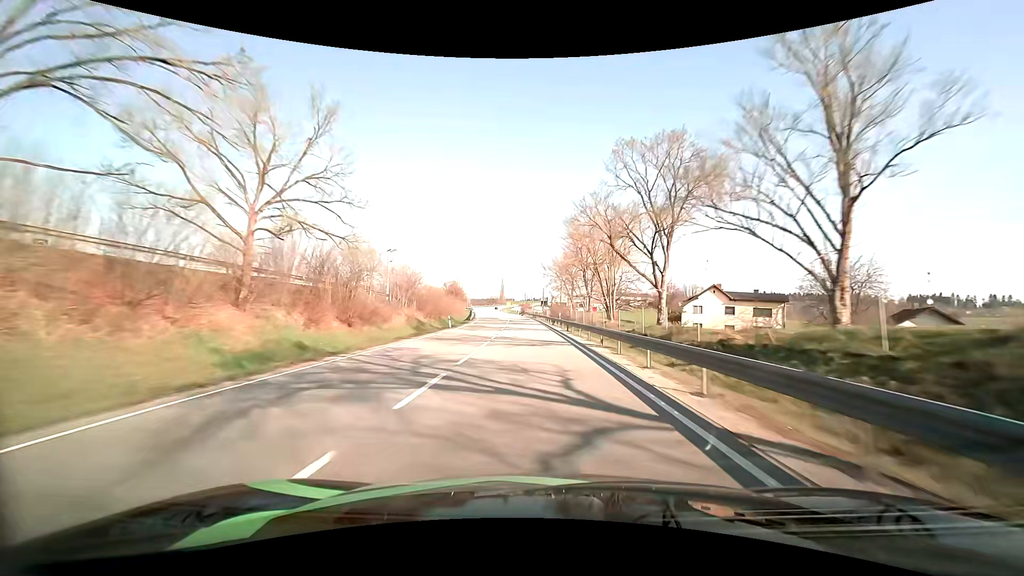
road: primary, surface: asphalt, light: Day
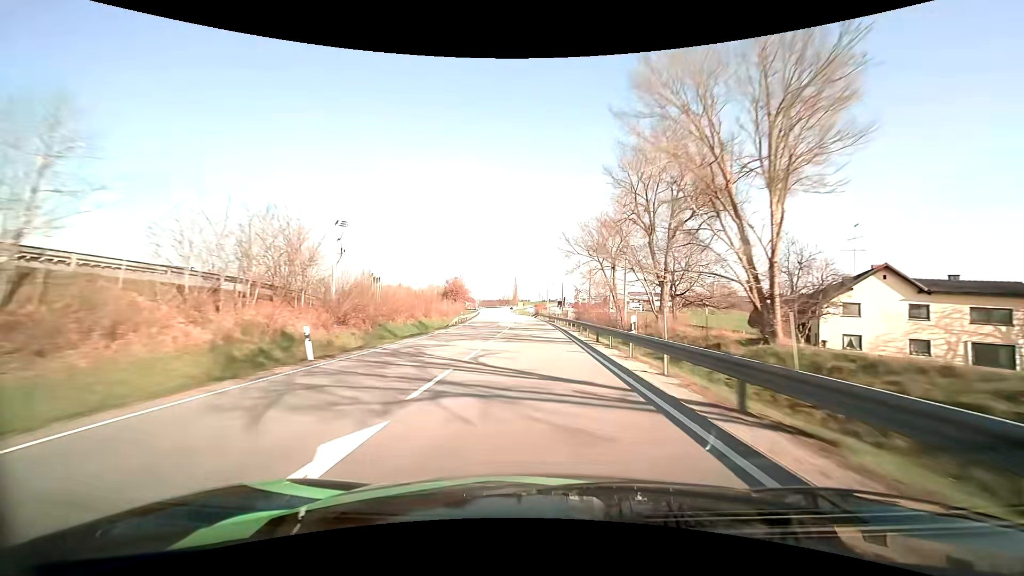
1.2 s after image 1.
(-0.4, +29.5) m; -2°
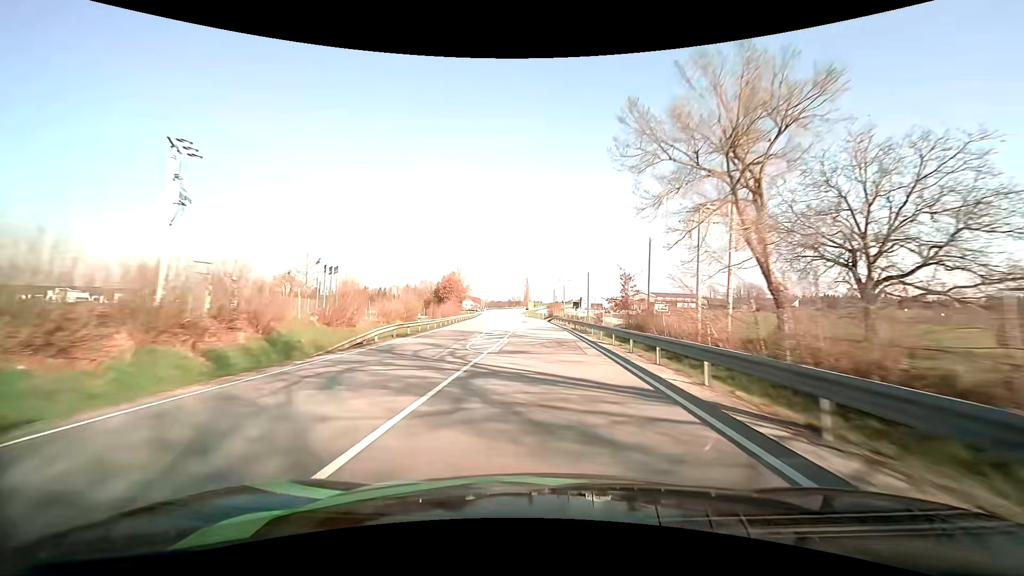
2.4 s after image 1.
(-0.4, +29.5) m; -1°
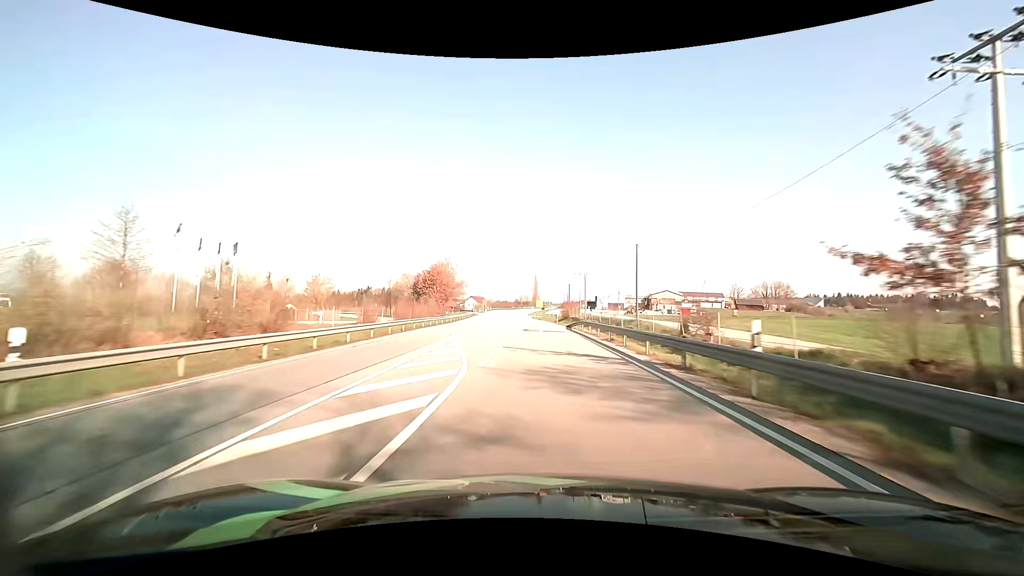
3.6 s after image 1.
(-0.3, +29.3) m; -1°
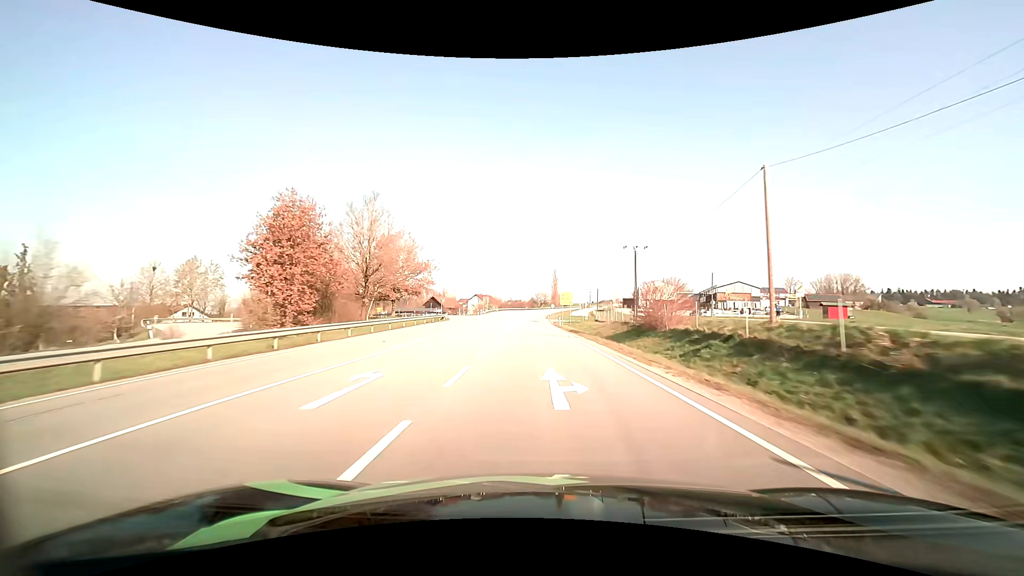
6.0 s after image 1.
(-1.0, +57.3) m; -2°
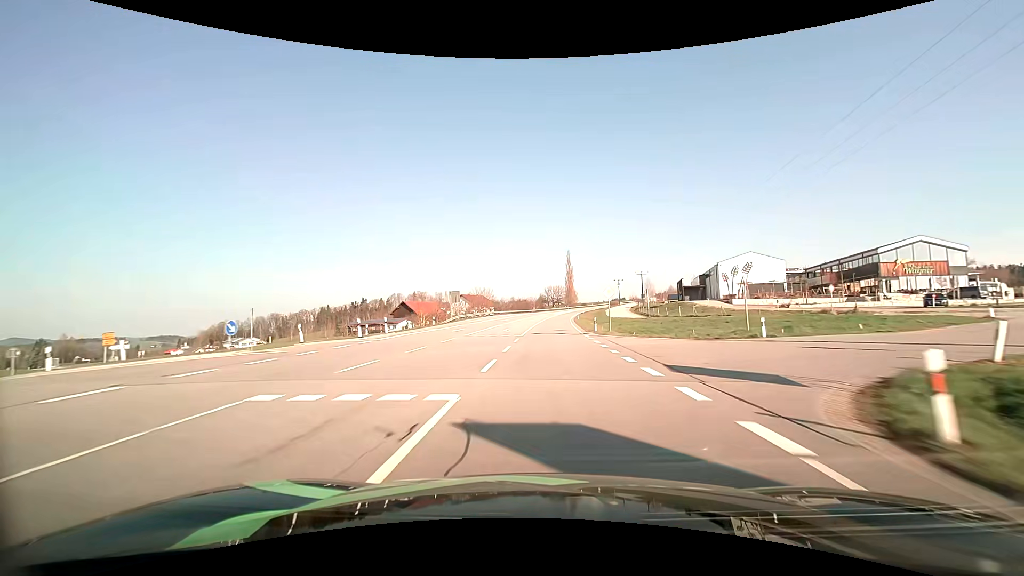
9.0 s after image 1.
(-1.3, +69.6) m; -1°
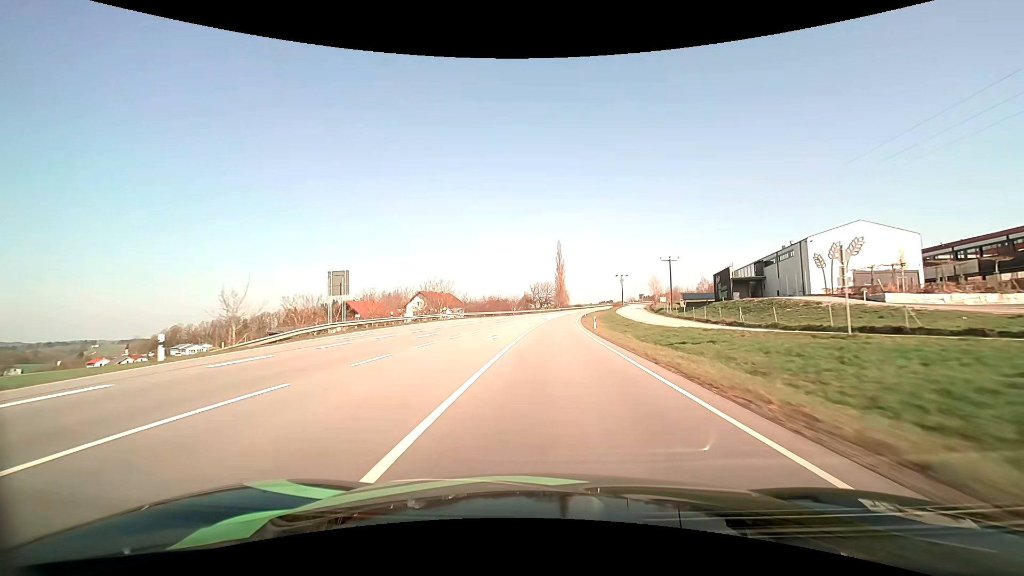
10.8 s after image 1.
(+0.6, +40.8) m; +2°
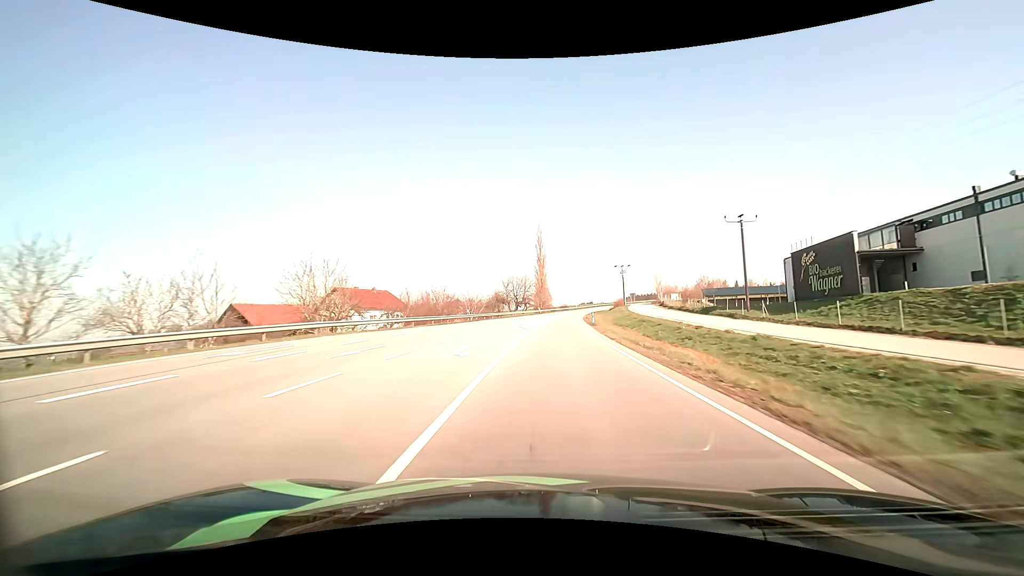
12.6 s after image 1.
(+0.8, +40.4) m; +2°
(0, +10) (0, +20) (+1, +30) (+1, +40) (+2, +50) (+3, +60) (+3, +70) (+4, +80) (+5, +90) (+7, +100) m
